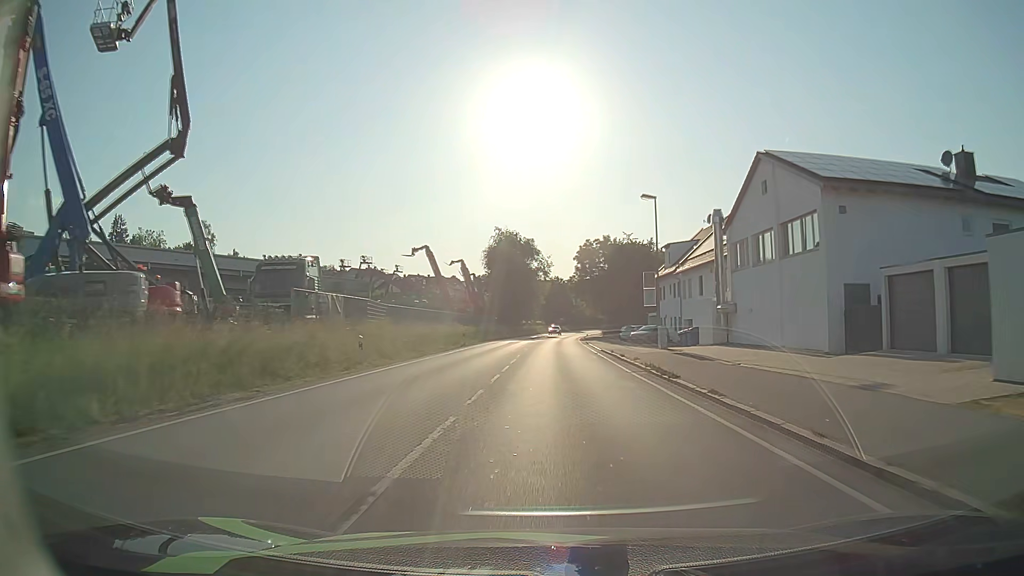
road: primary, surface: asphalt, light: Day
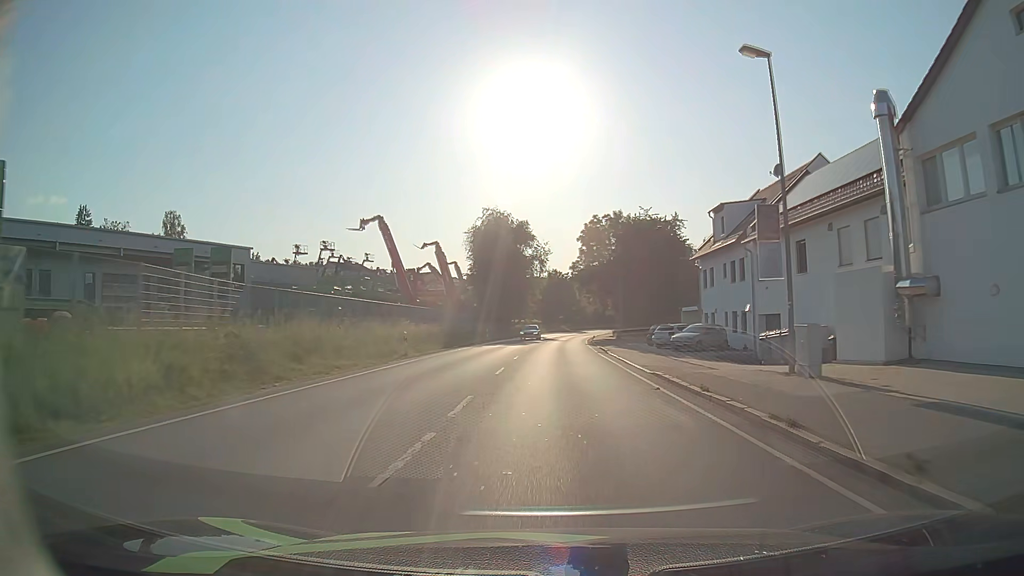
(+0.1, +19.7) m; 0°
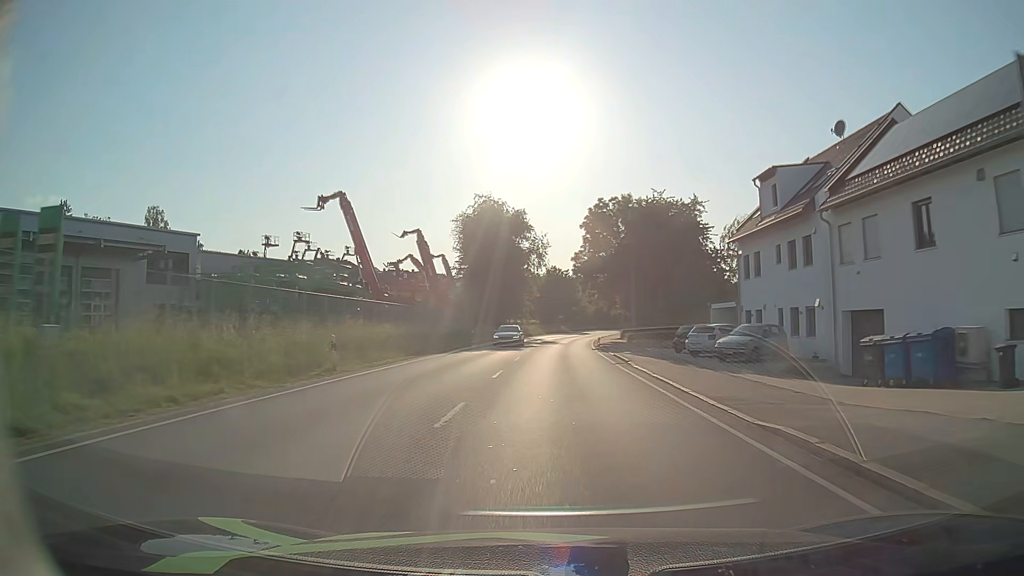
(0.0, +10.1) m; 0°
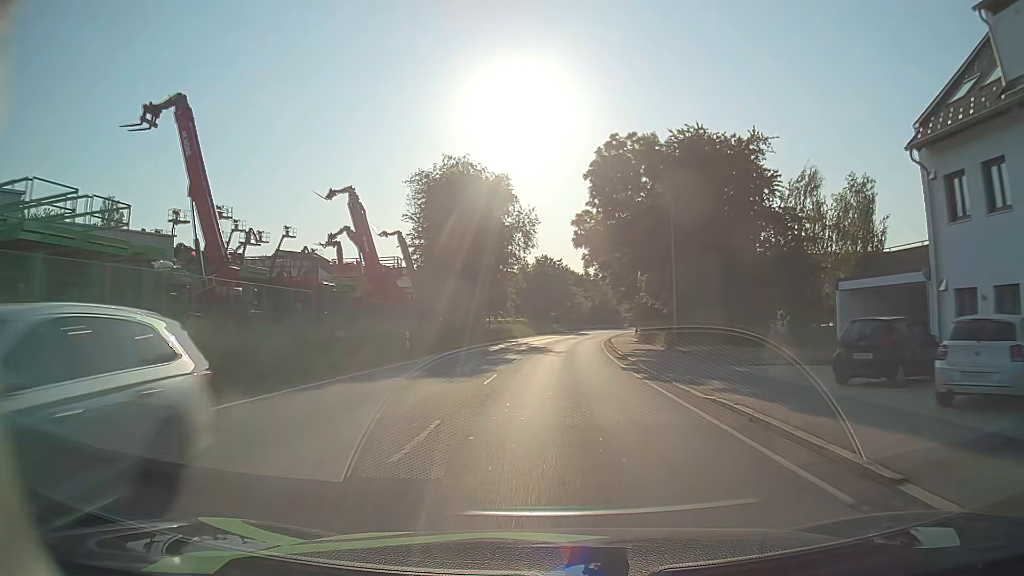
(+0.1, +20.6) m; +1°
